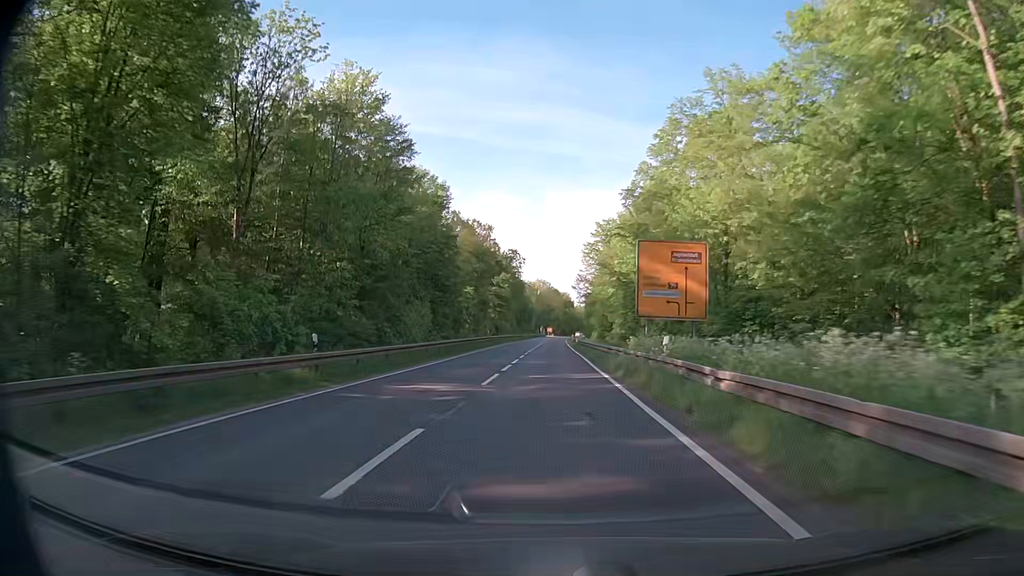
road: secondary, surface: asphalt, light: Day
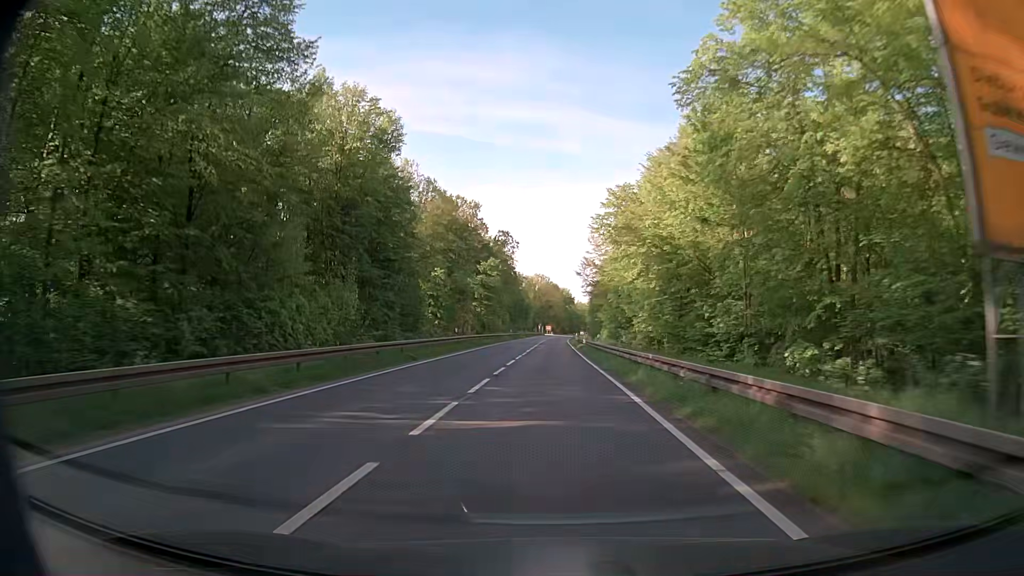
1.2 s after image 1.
(0.0, +21.4) m; 0°
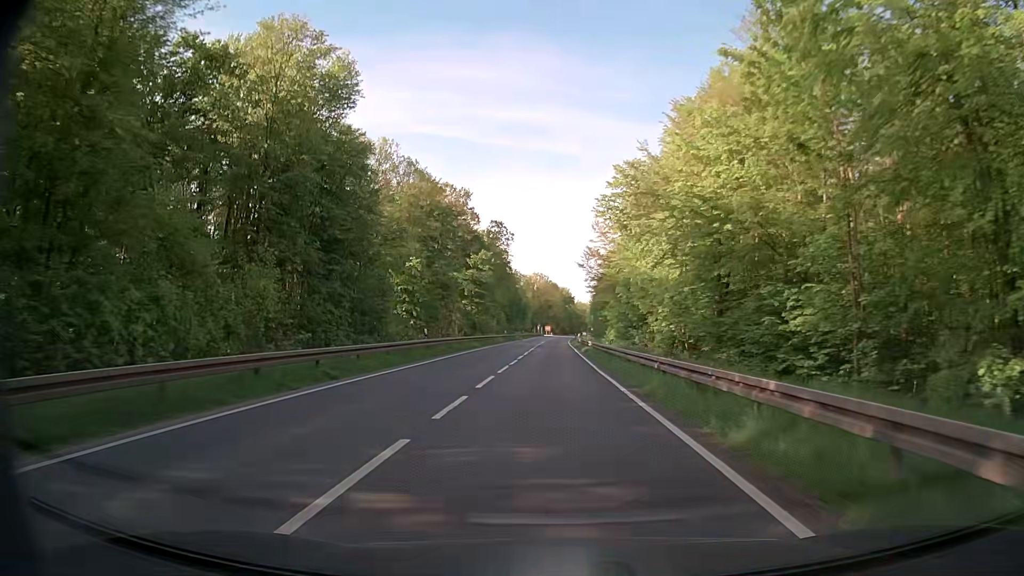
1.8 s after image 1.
(0.0, +10.5) m; 0°
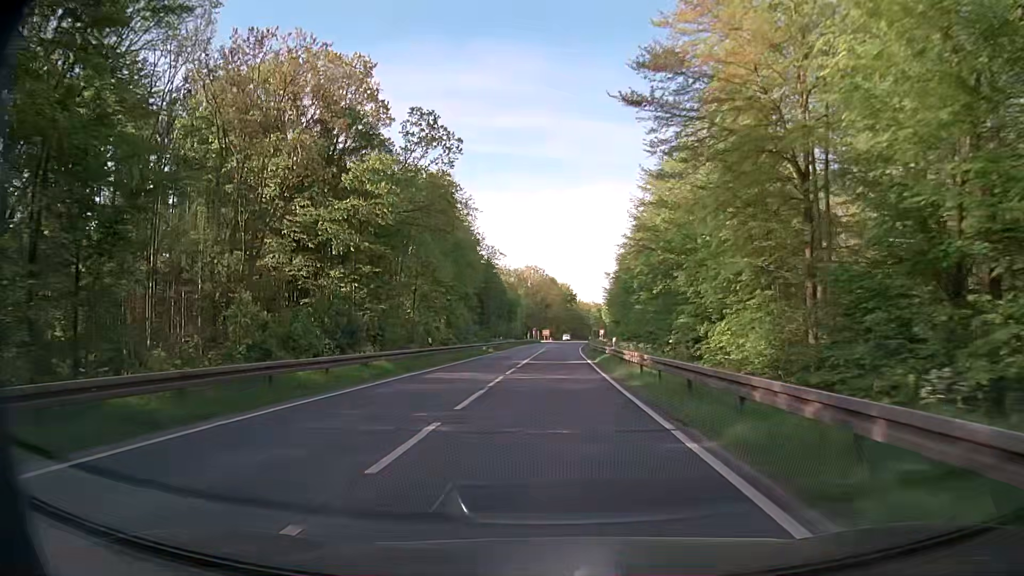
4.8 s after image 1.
(+0.3, +51.5) m; 0°
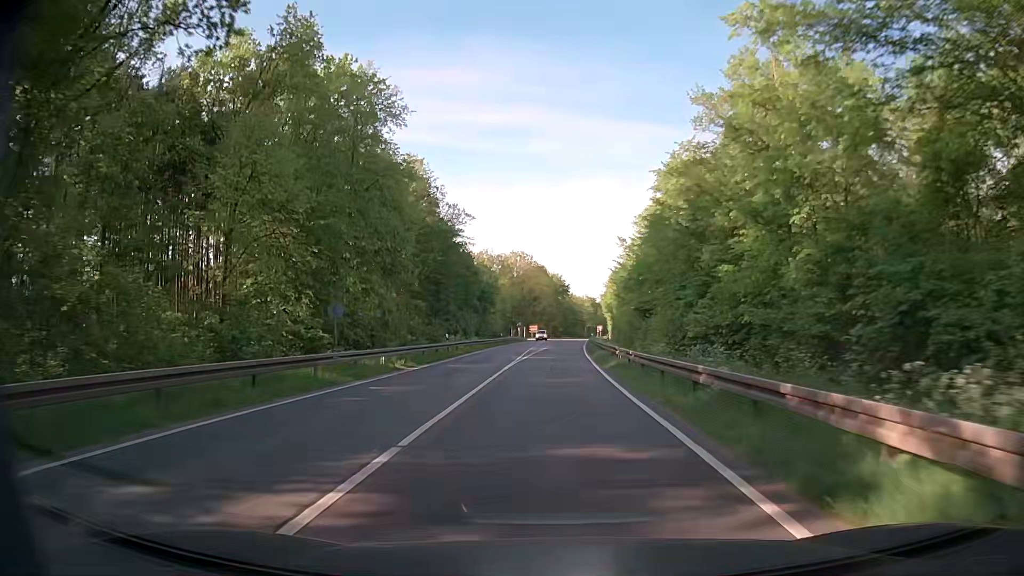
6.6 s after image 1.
(0.0, +32.8) m; 0°
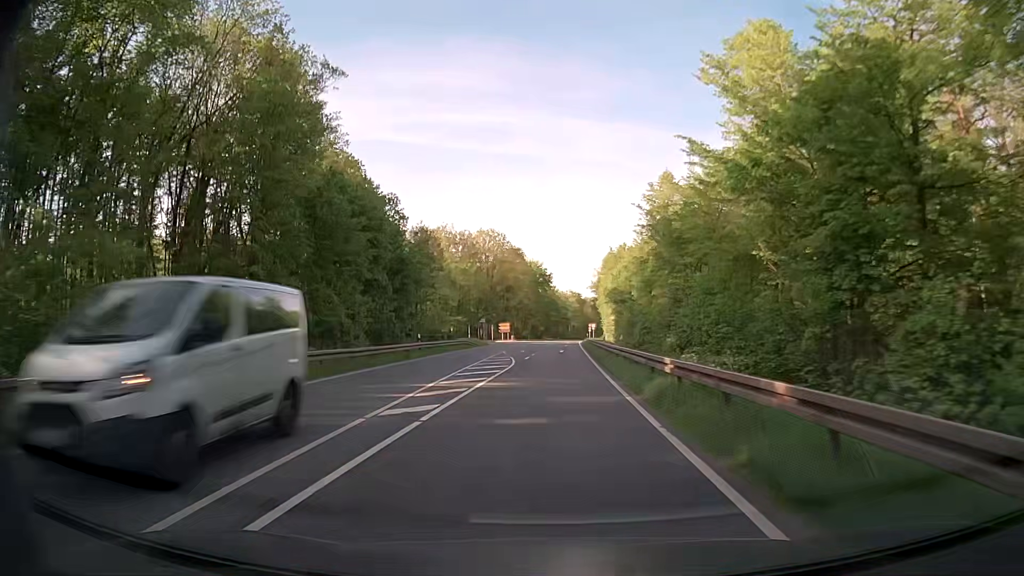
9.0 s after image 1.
(+0.7, +43.6) m; +2°
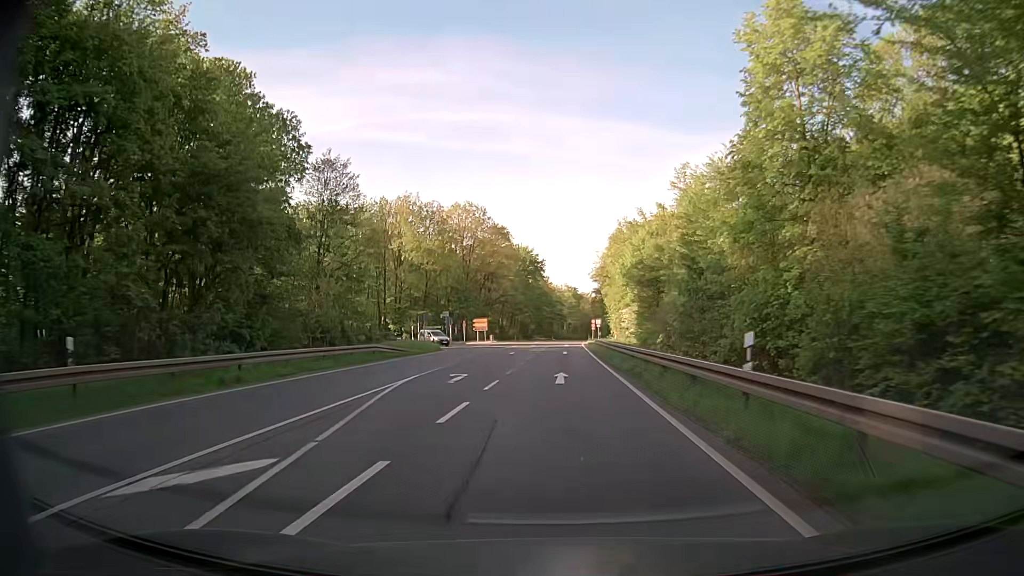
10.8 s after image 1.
(+0.1, +32.3) m; 0°
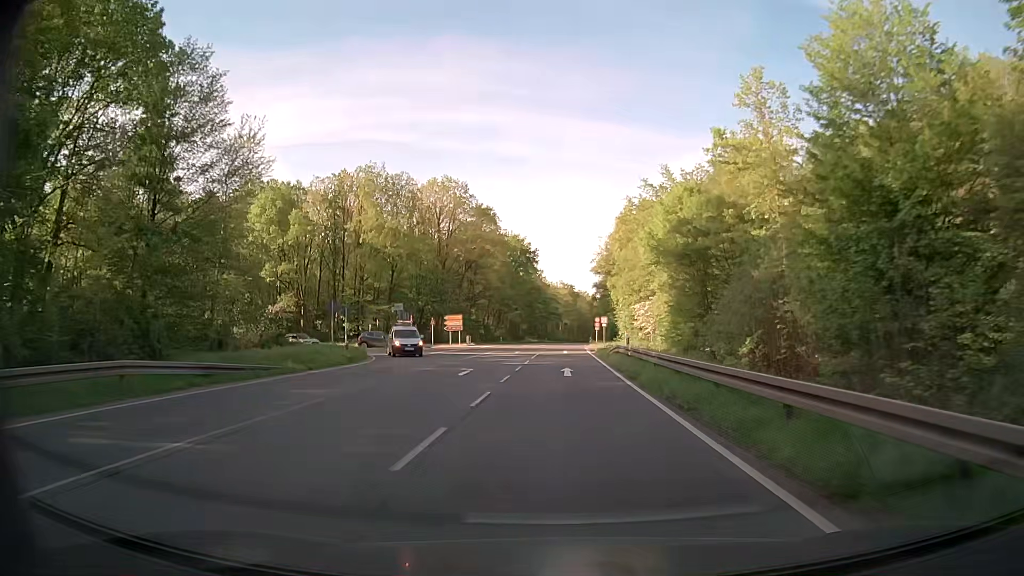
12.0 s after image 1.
(+0.1, +21.5) m; 0°
(0, +10) (0, +20) (0, +30) (+1, +40) (+1, +50) (+1, +60) (+2, +70) (+2, +80) (+3, +90) (+3, +100) m
